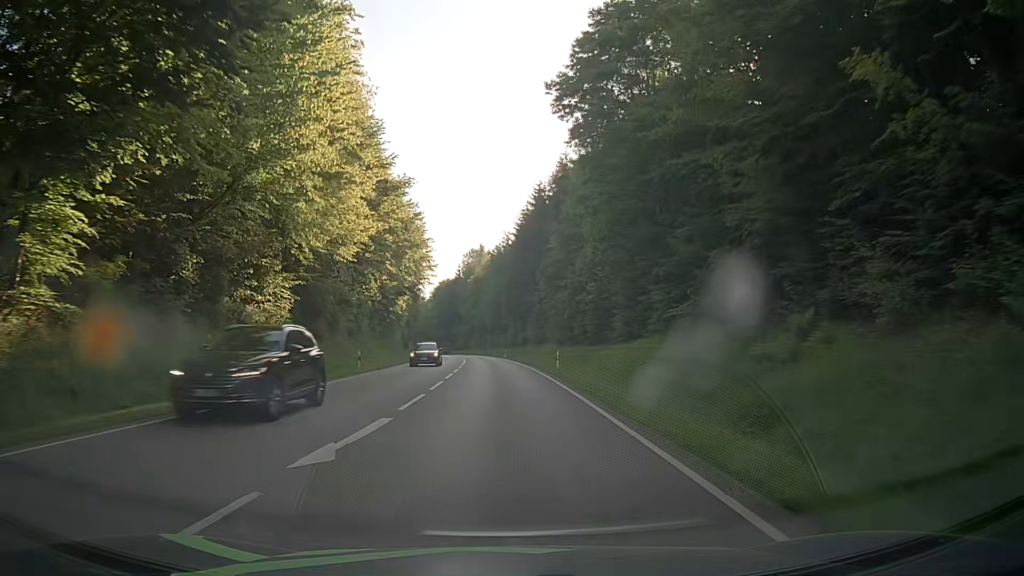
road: secondary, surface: asphalt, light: Day
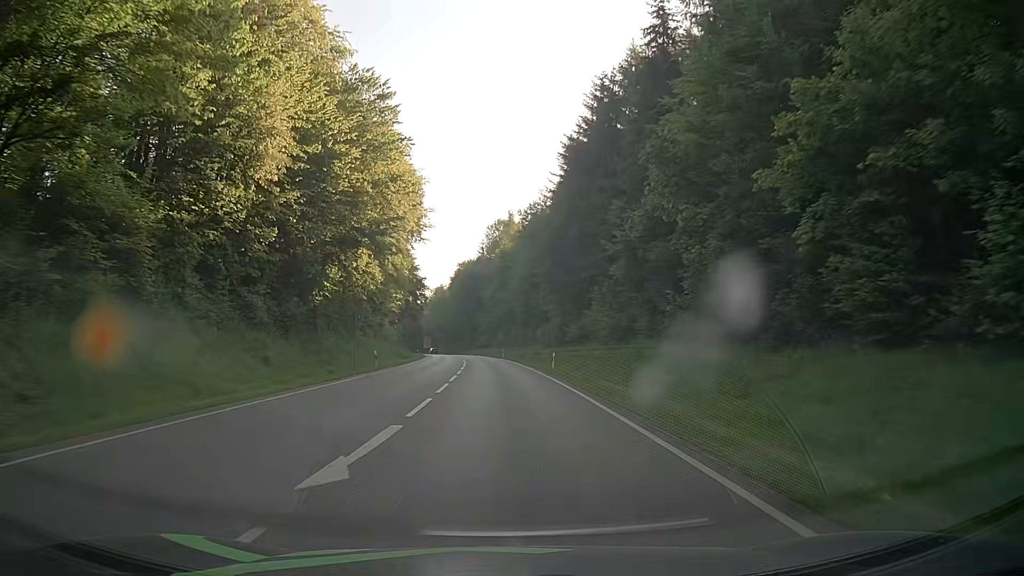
(-1.2, +43.3) m; -3°
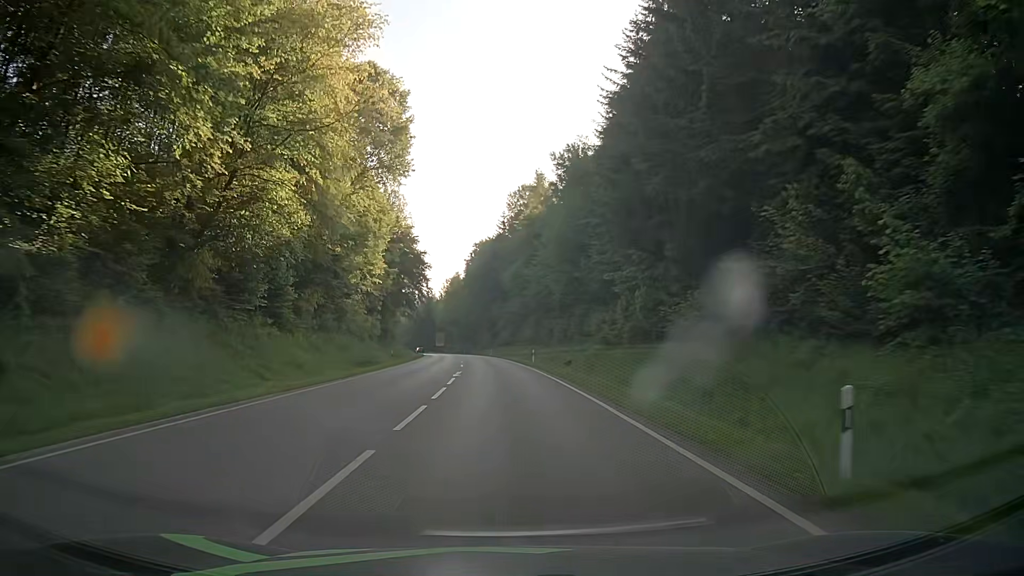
(-0.5, +32.5) m; -2°
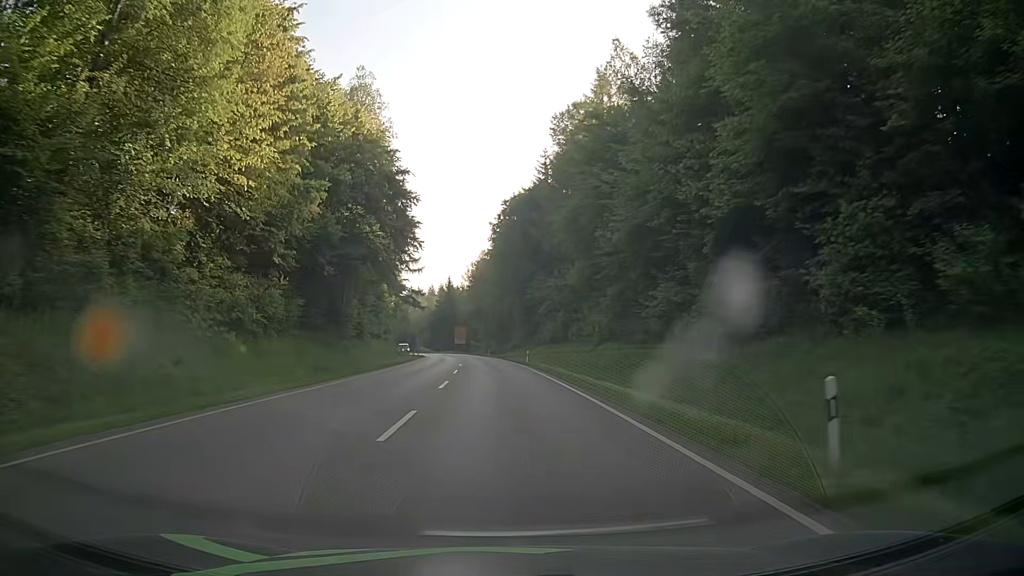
(-1.4, +43.2) m; -3°
(0, +10) (0, +20) (0, +30) (-1, +40) (-1, +50) (-2, +60) (-3, +70) (-4, +80) (-5, +90) (-6, +100) m
